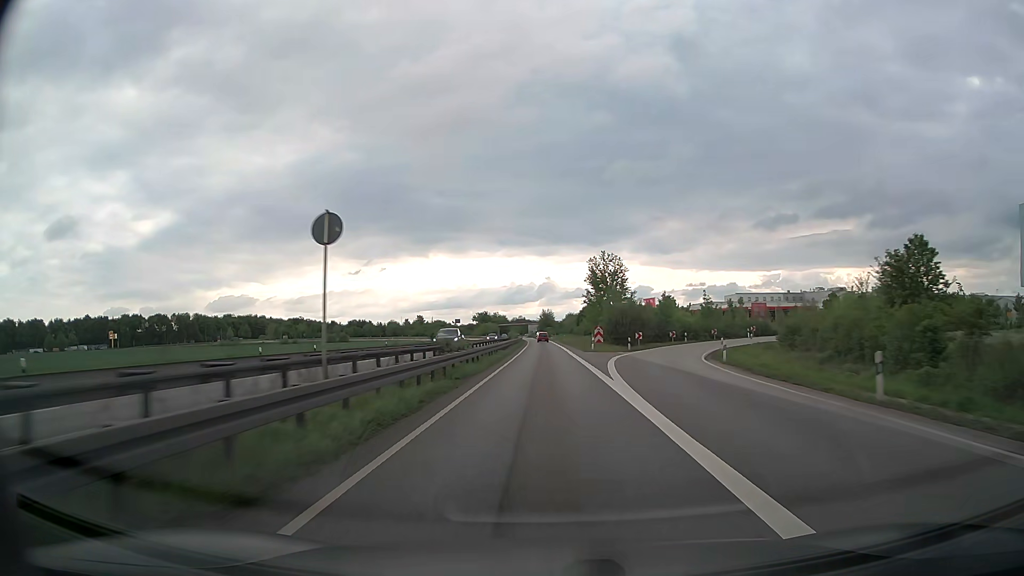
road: trunk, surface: asphalt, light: Day
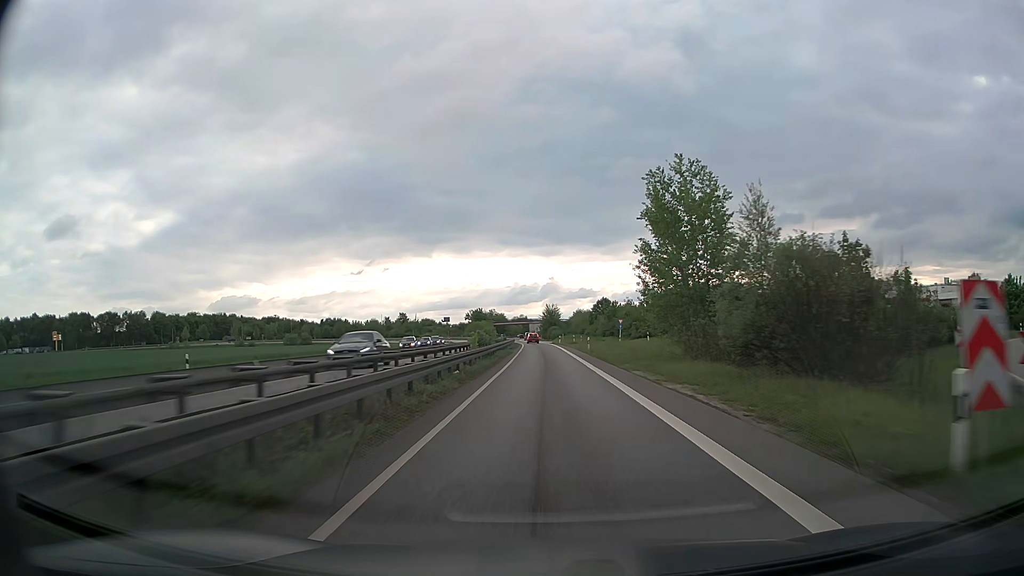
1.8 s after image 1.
(-0.1, +44.1) m; 0°
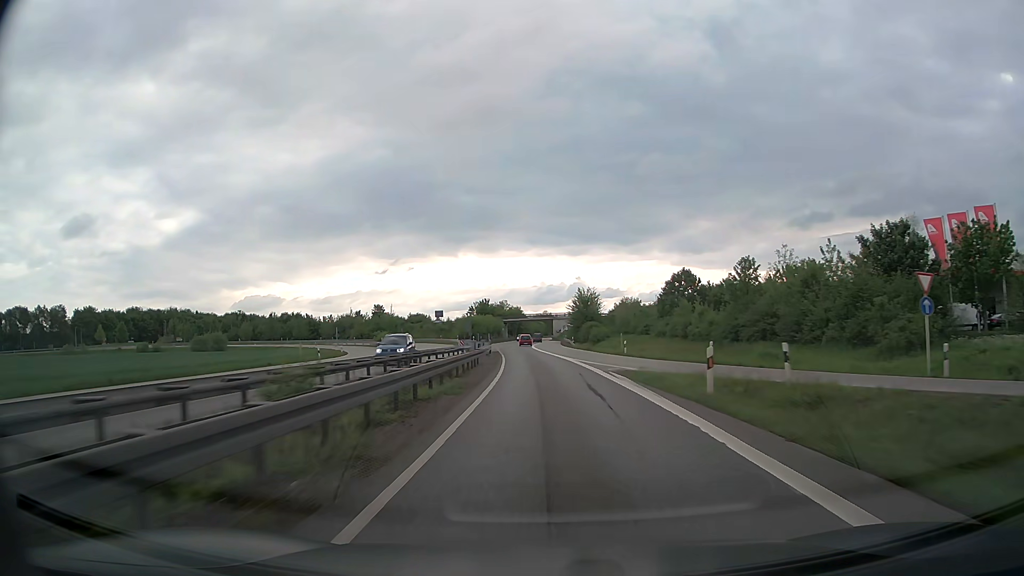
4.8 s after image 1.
(-0.9, +72.4) m; -2°
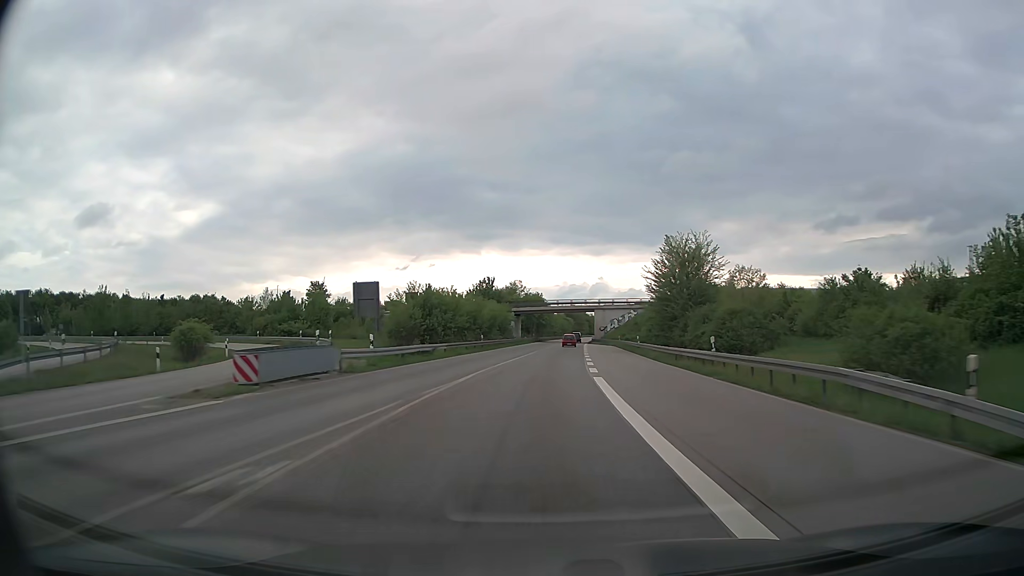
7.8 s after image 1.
(-2.7, +71.4) m; -2°
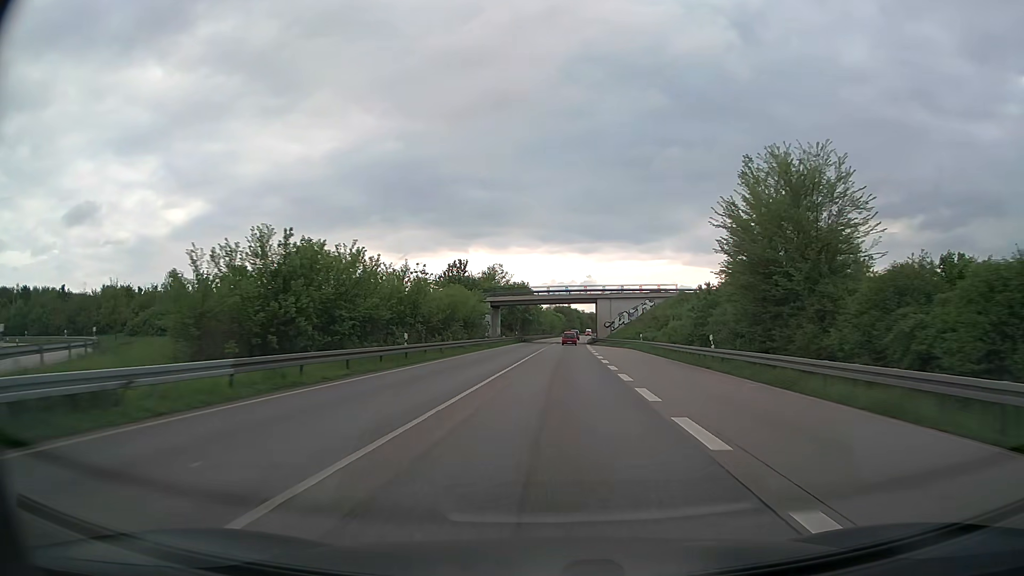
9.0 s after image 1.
(+0.3, +28.6) m; +1°
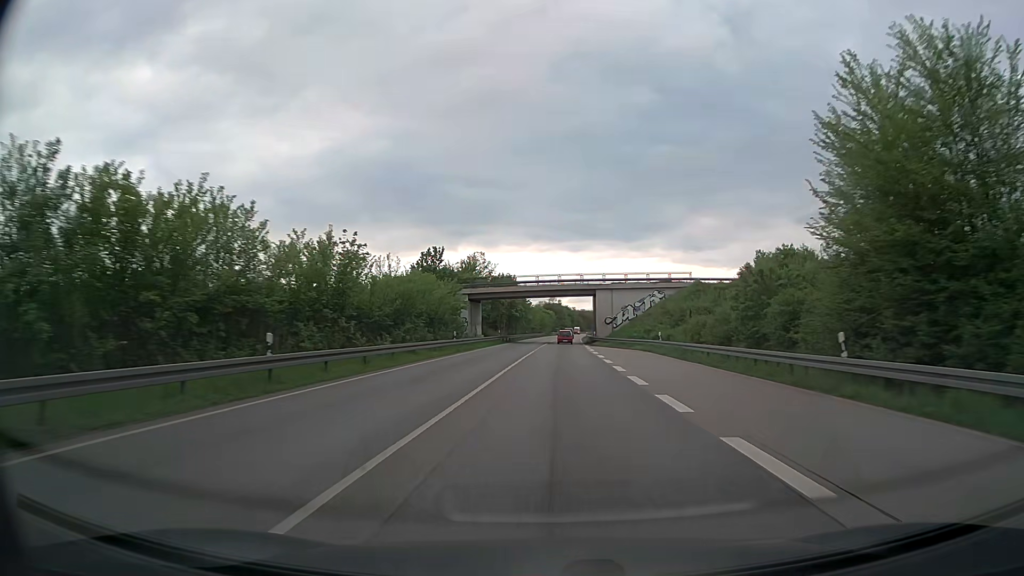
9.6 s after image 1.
(+0.1, +14.3) m; +1°
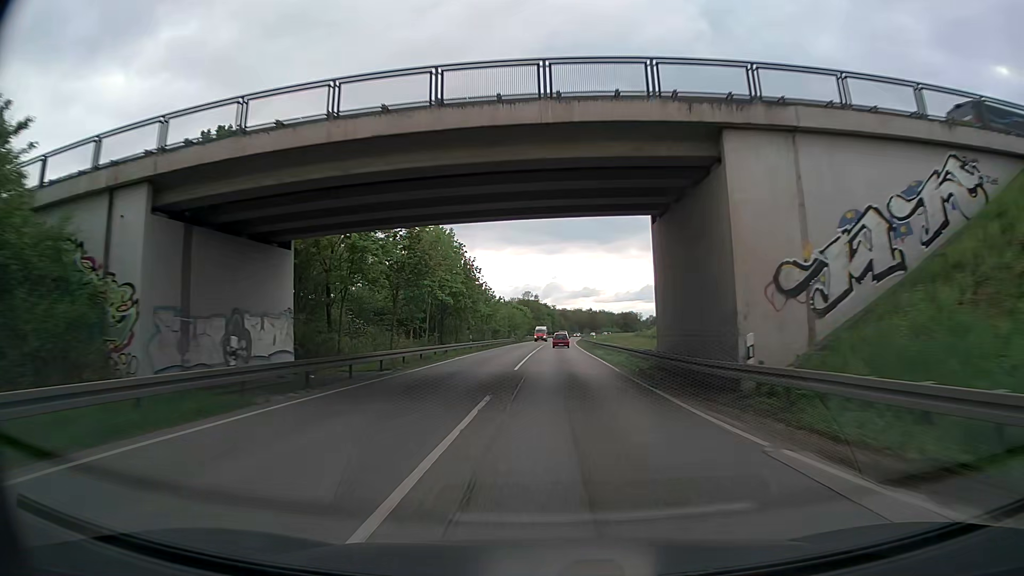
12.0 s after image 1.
(+1.0, +58.0) m; +2°
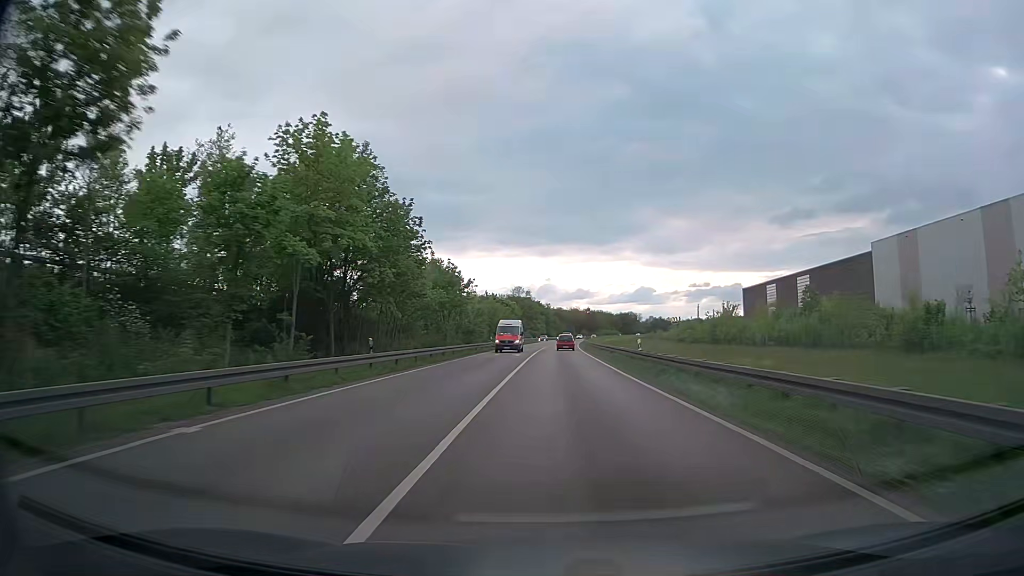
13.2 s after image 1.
(+0.4, +29.6) m; +2°
(0, +10) (0, +20) (-1, +30) (-1, +40) (-1, +50) (-1, +60) (-1, +70) (-1, +80) (0, +90) (0, +100) m
